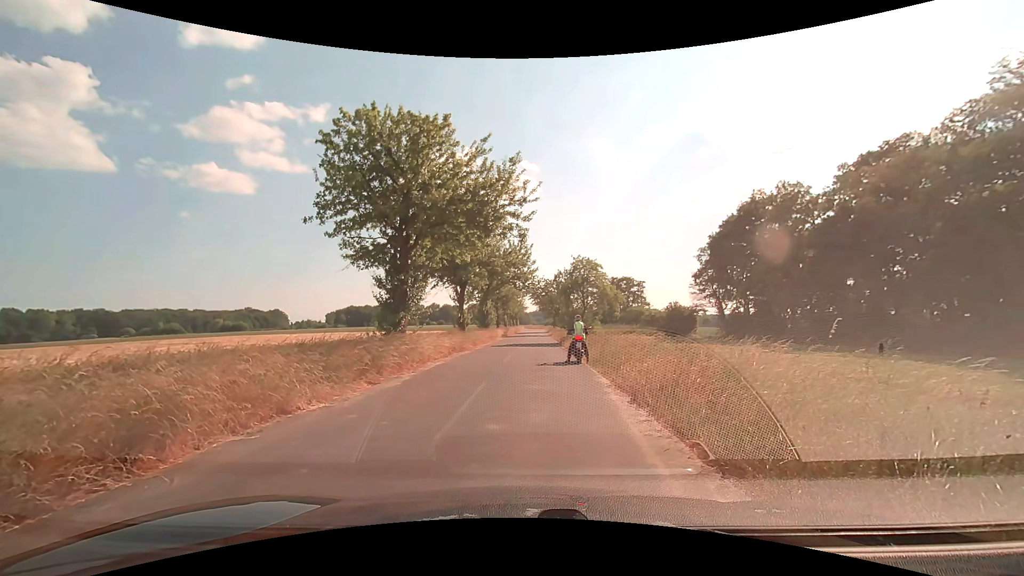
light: Day
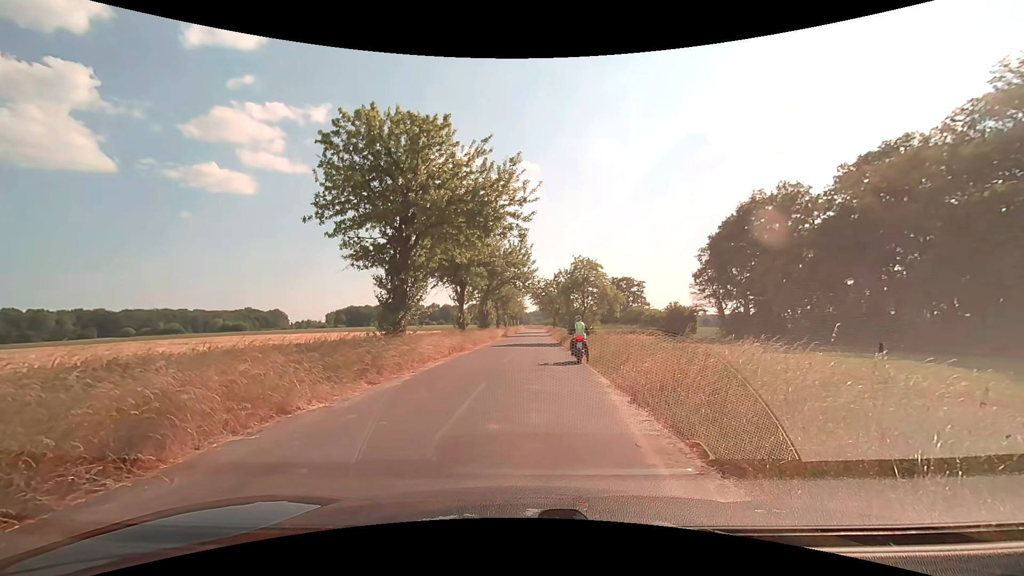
(0.0, 0.0) m; 0°
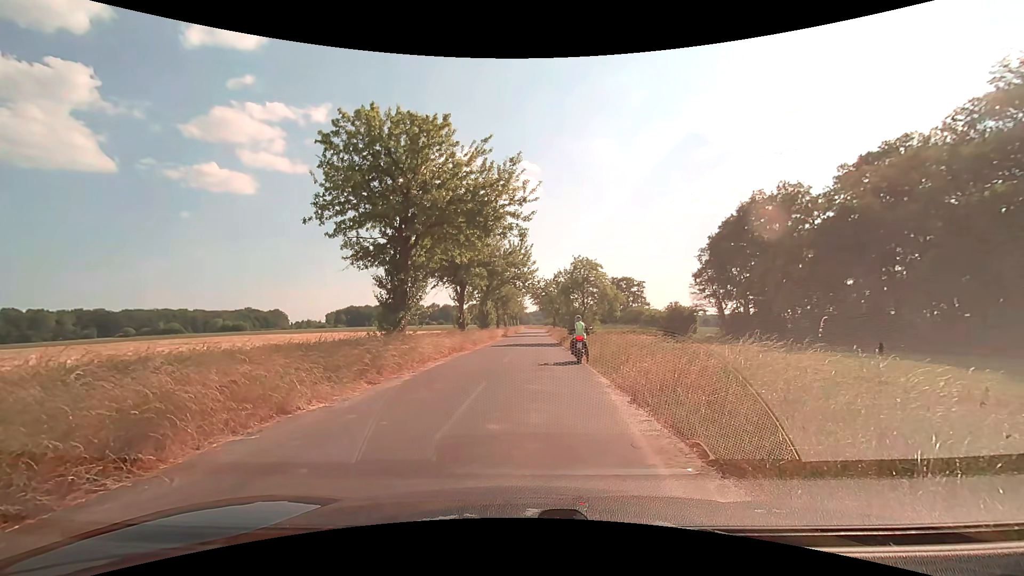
(0.0, 0.0) m; 0°
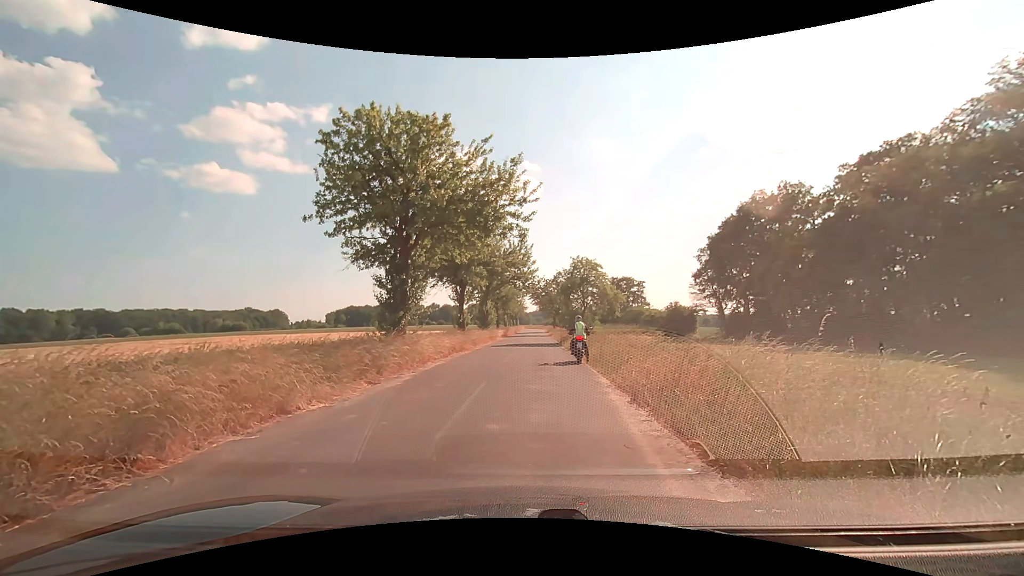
(0.0, 0.0) m; 0°
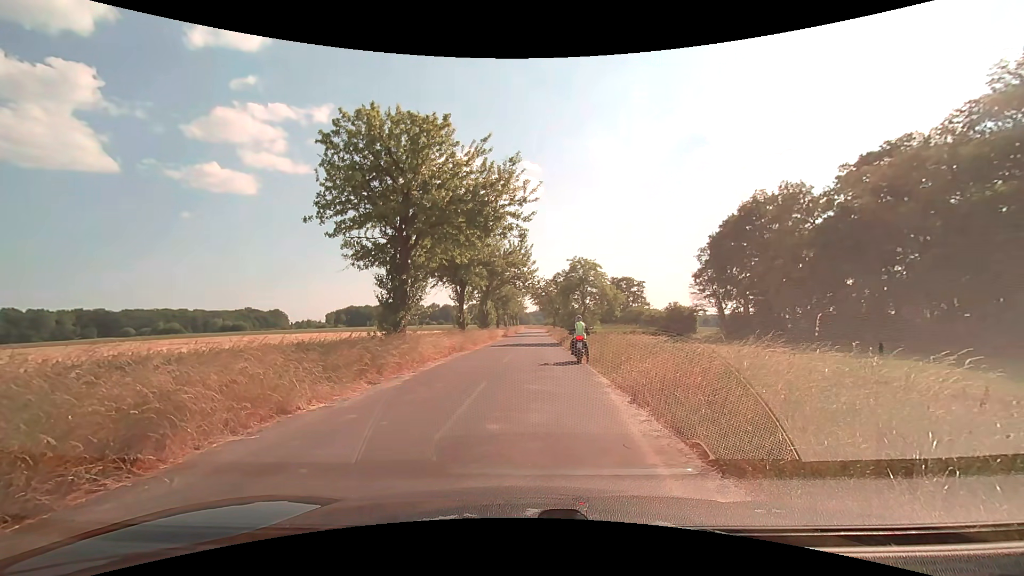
(0.0, 0.0) m; 0°
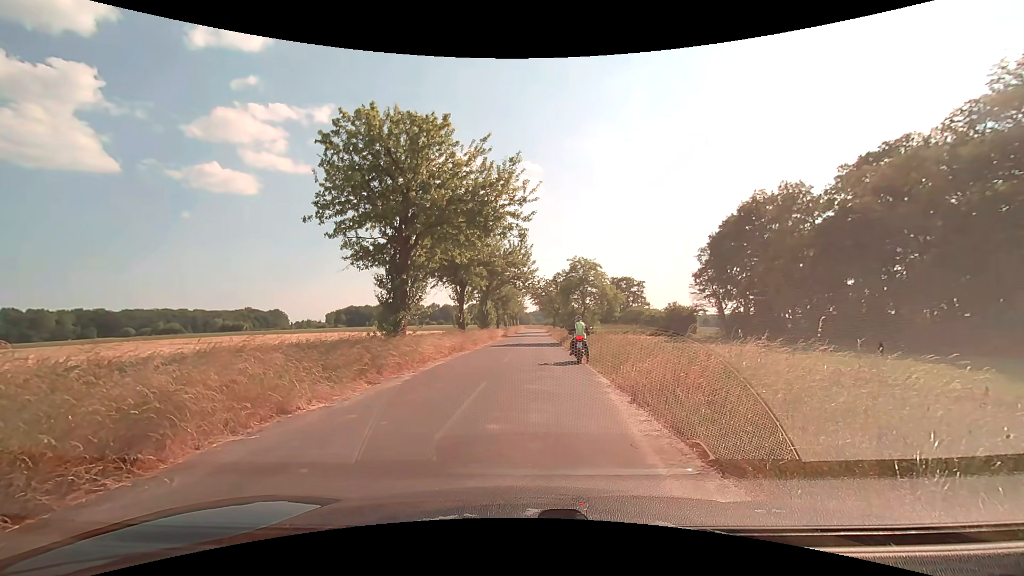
(0.0, 0.0) m; 0°
